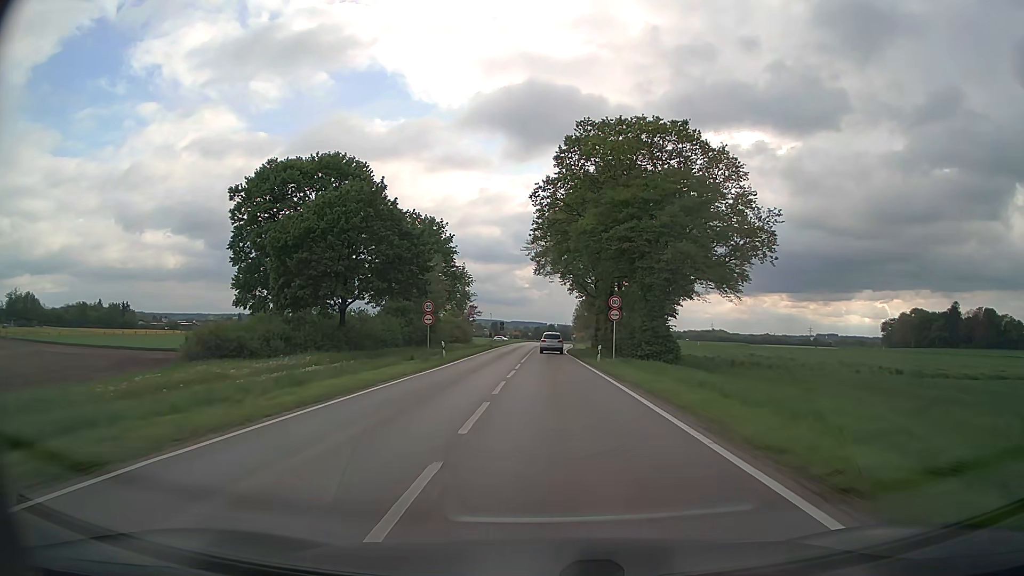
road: secondary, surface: asphalt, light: Day
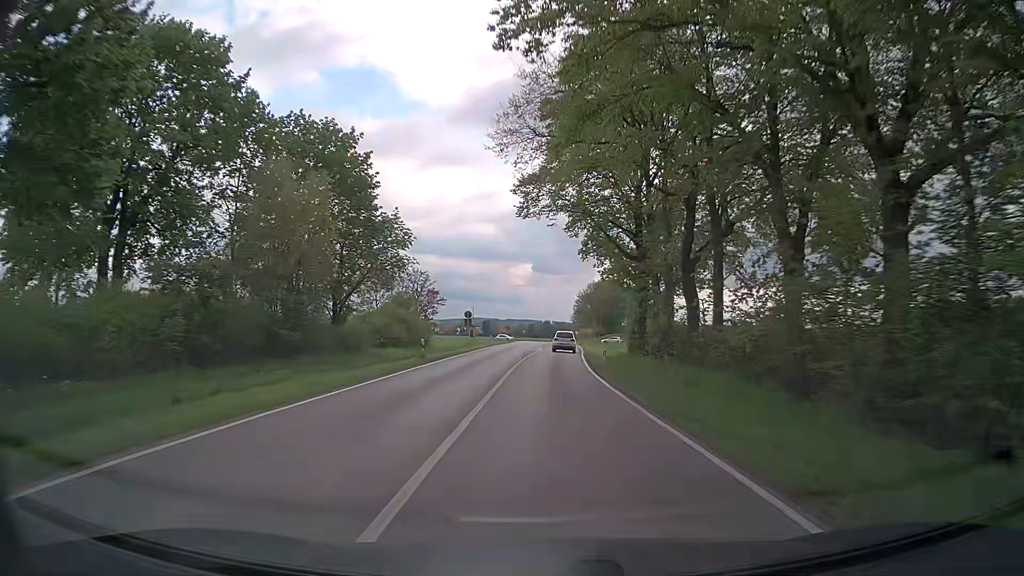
(+0.1, +36.7) m; 0°
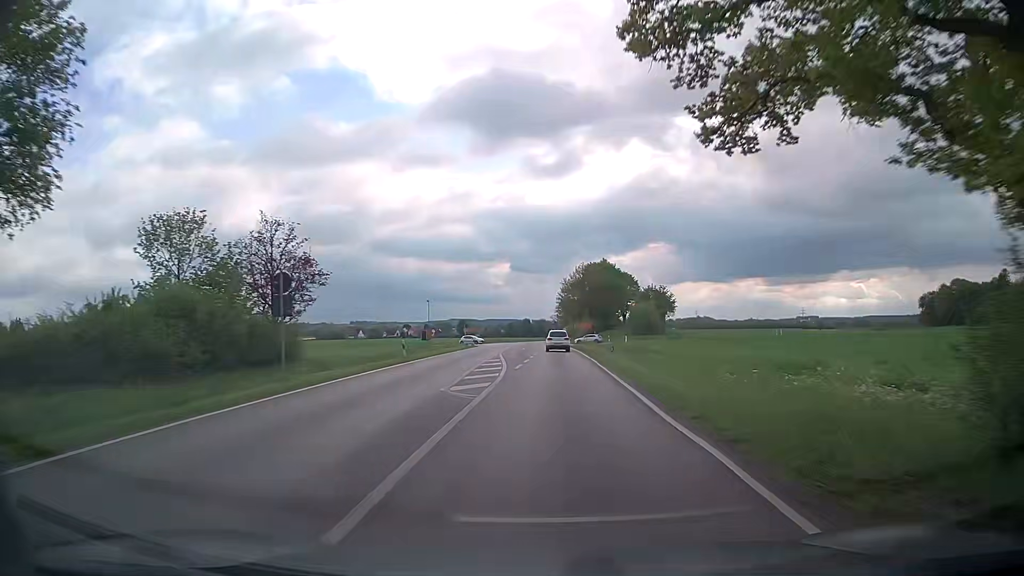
(+0.4, +36.8) m; +2°
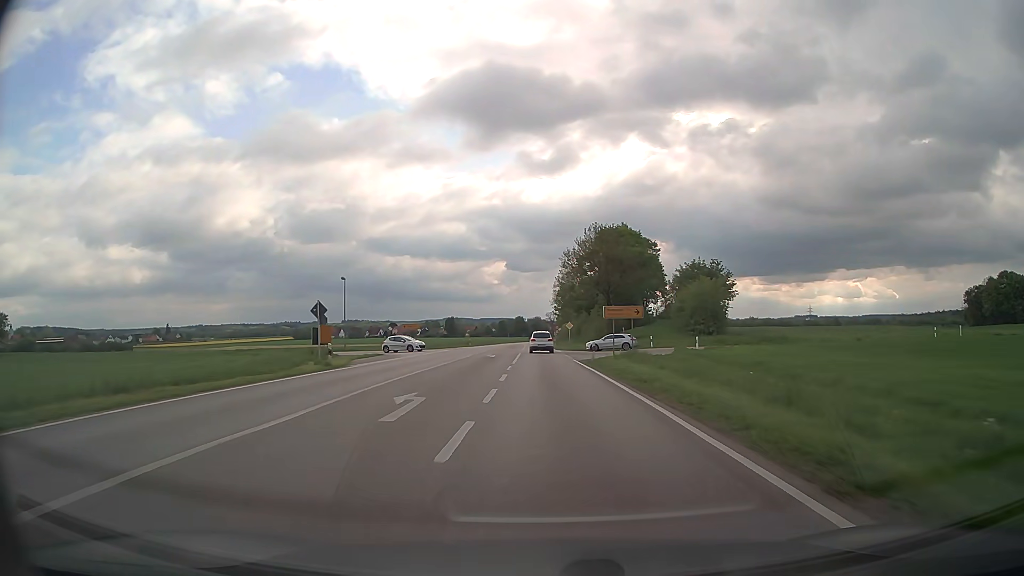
(+0.7, +48.4) m; 0°
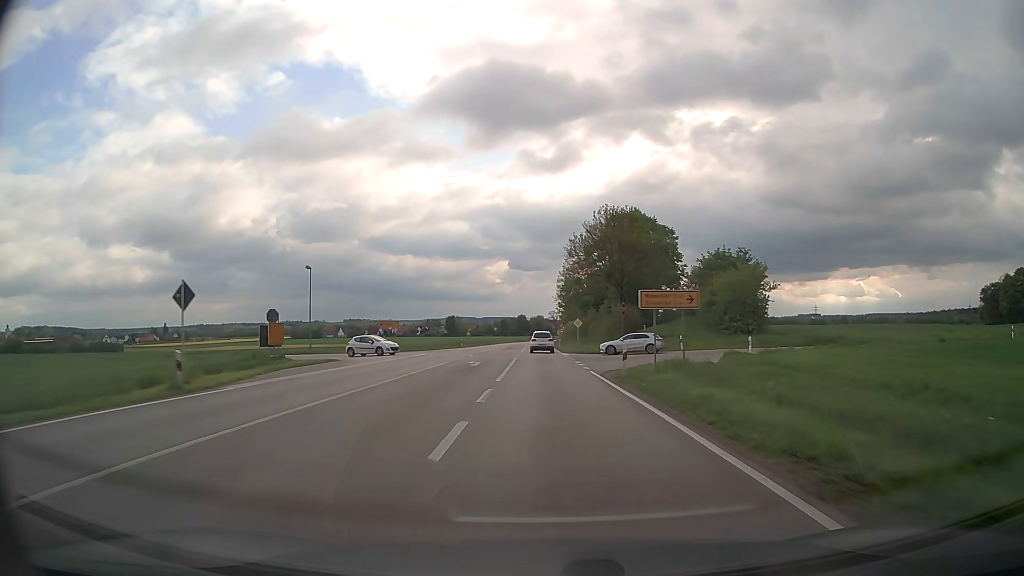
(0.0, +12.0) m; 0°
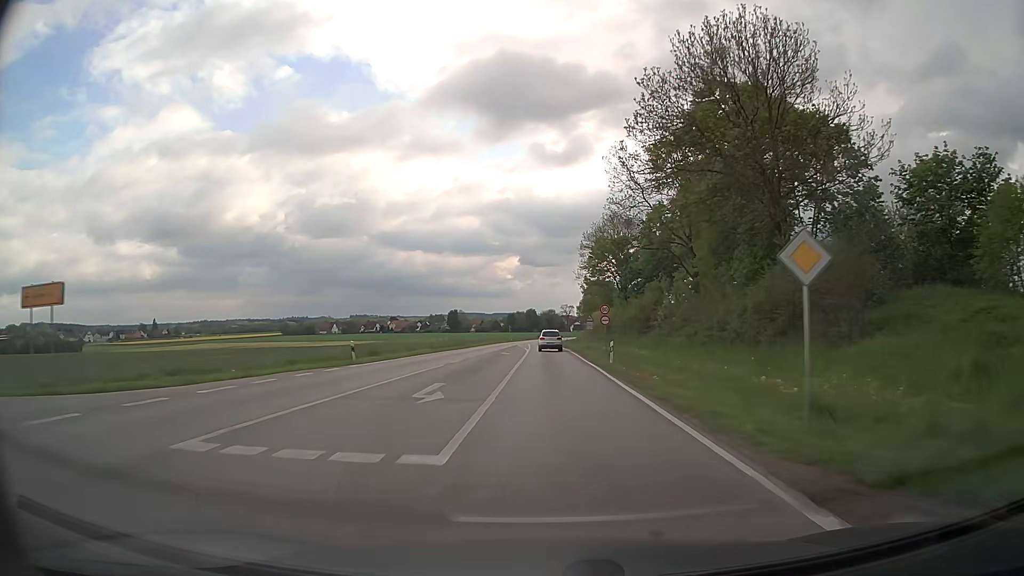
(-0.6, +47.4) m; -1°
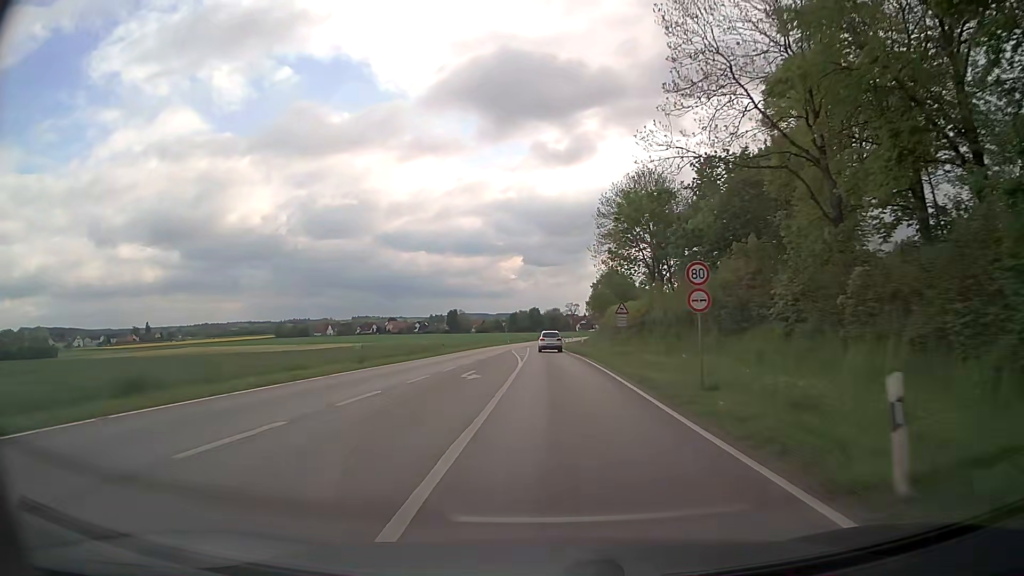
(0.0, +23.4) m; 0°
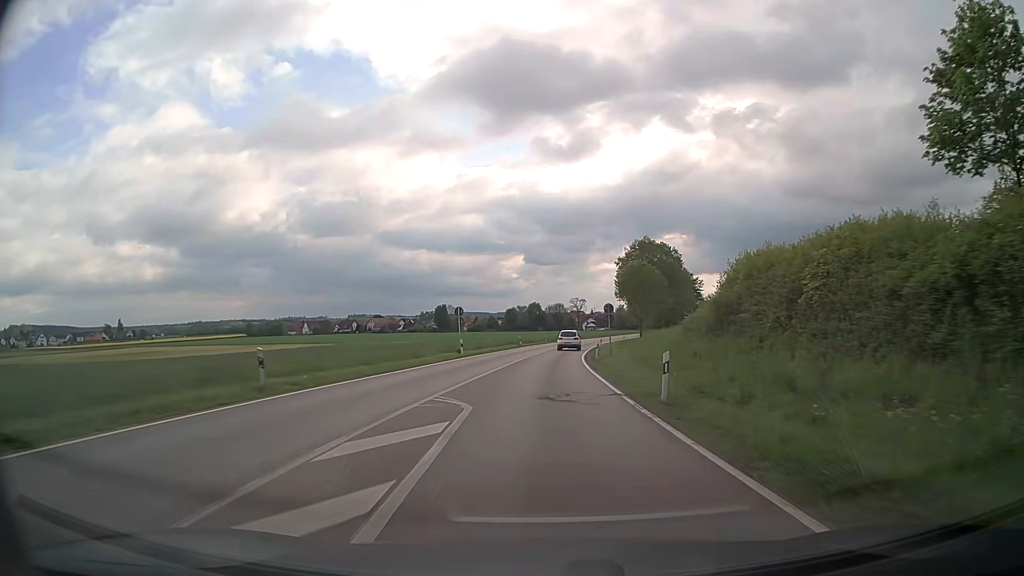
(-0.4, +58.1) m; 0°
(0, +10) (0, +20) (0, +30) (+1, +40) (+2, +50) (+2, +60) (+3, +70) (+5, +80) (+6, +90) (+8, +100) m
